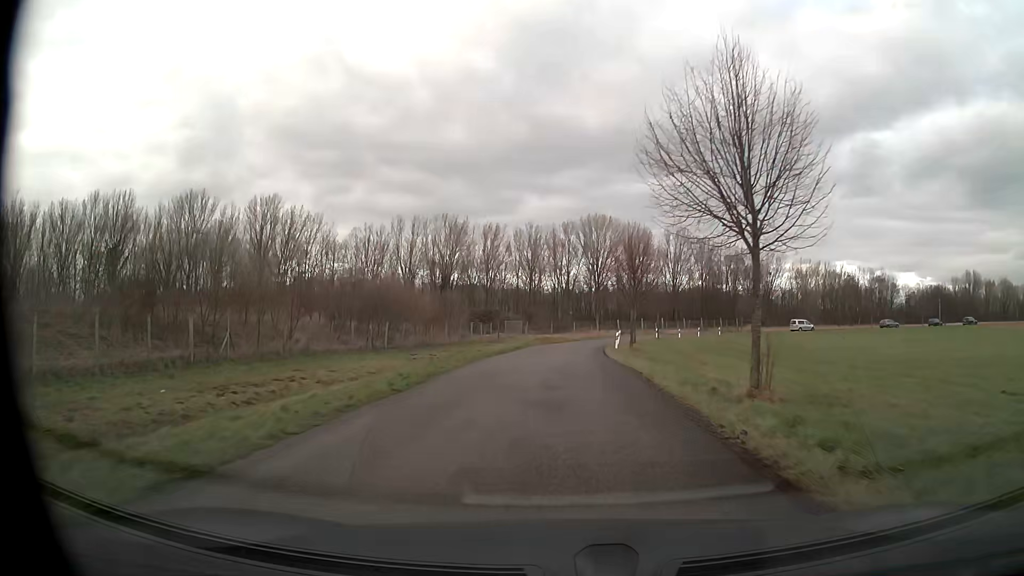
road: unclassified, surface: asphalt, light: Day
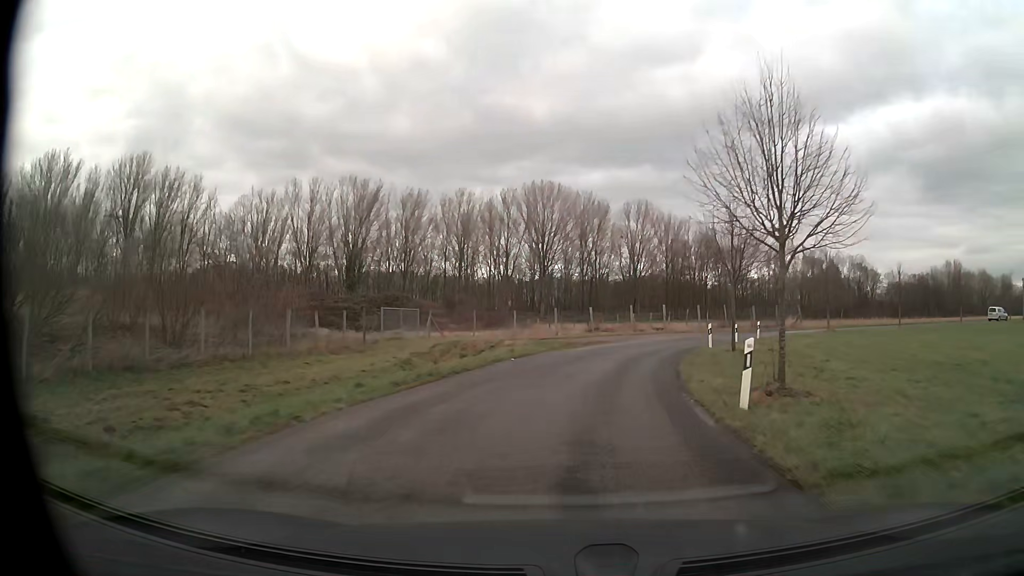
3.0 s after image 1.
(+0.8, +39.3) m; +5°
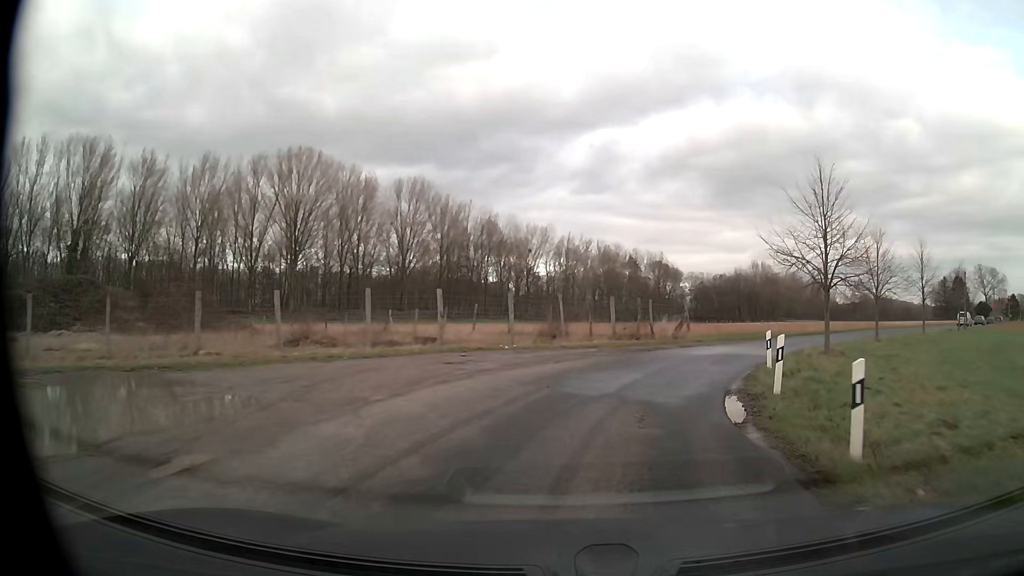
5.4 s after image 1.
(+4.1, +29.7) m; +20°
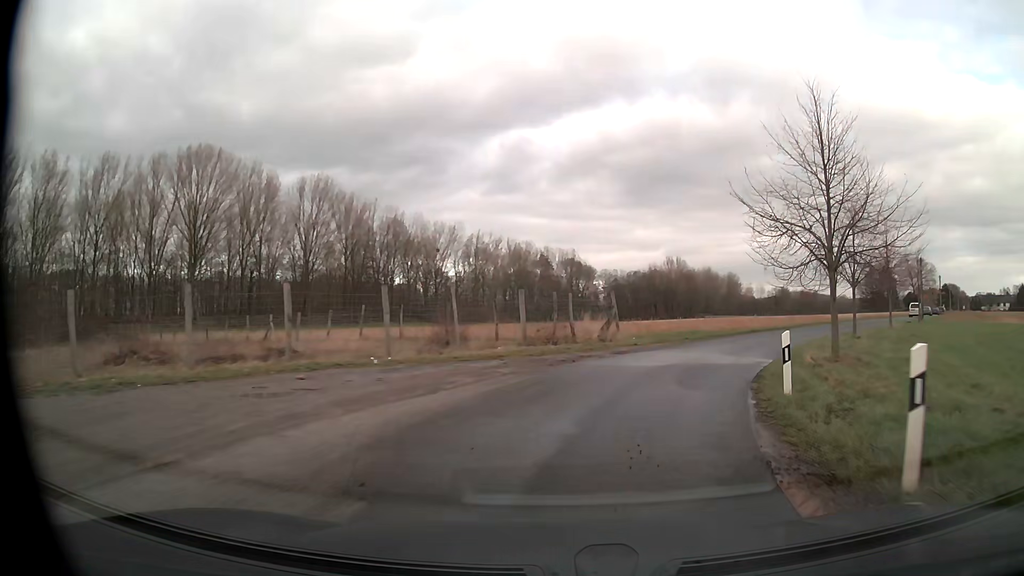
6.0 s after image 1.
(+0.4, +7.3) m; +7°
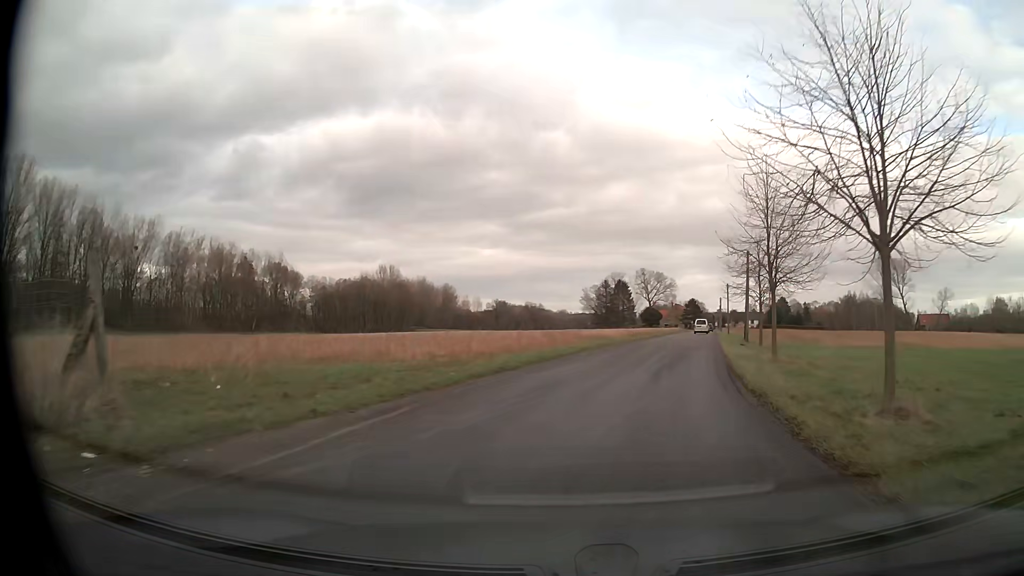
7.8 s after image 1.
(+4.4, +21.1) m; +24°
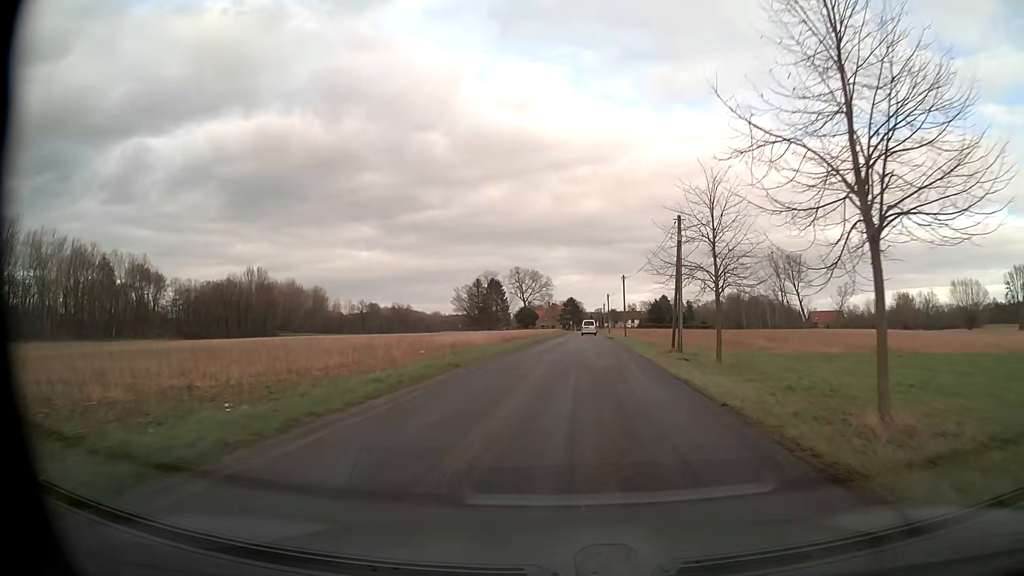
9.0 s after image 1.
(+1.6, +14.7) m; +11°
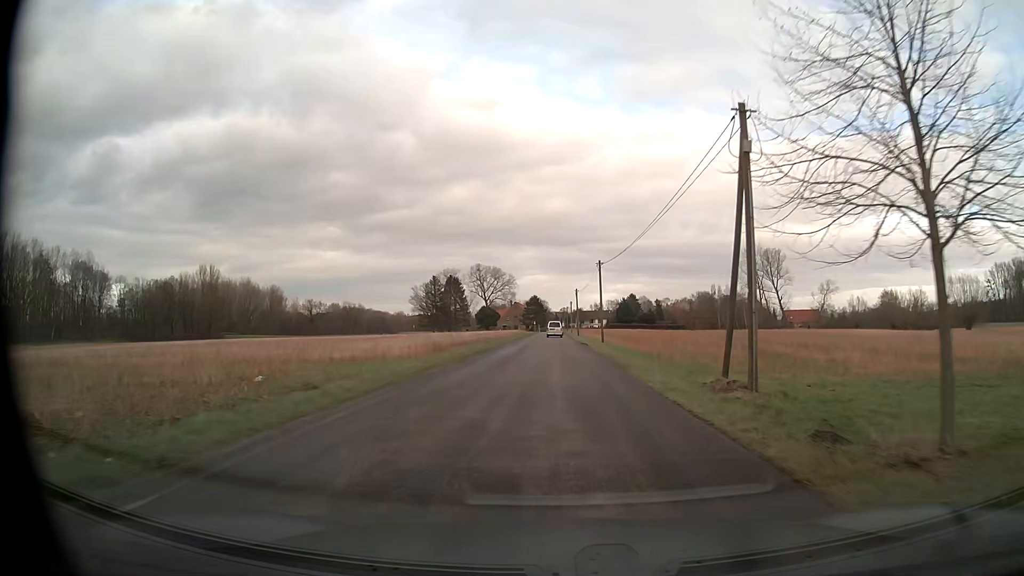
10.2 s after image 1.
(+0.6, +15.2) m; +3°
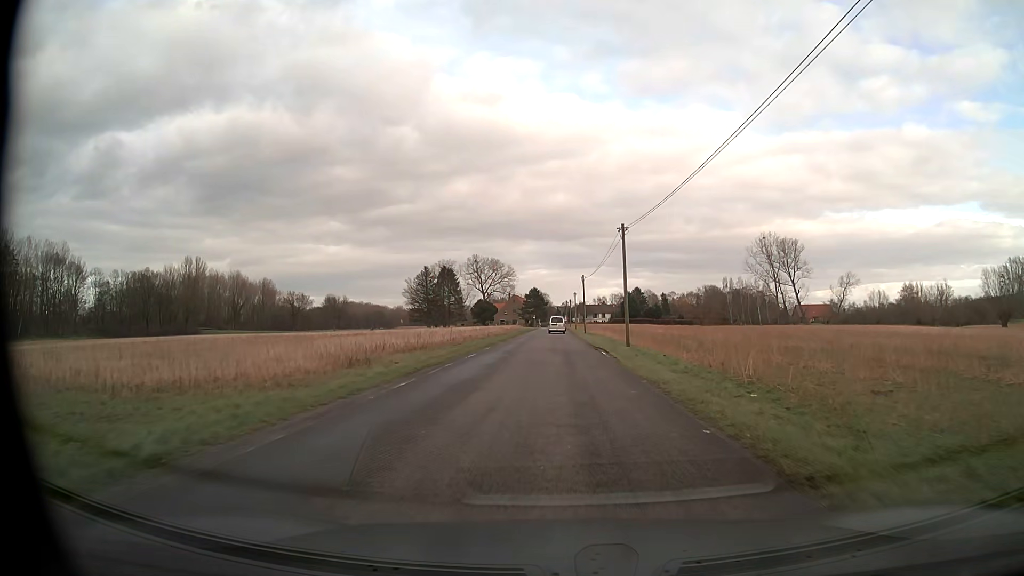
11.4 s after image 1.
(-0.1, +15.6) m; 0°
(0, +10) (0, +20) (0, +30) (0, +40) (0, +50) (0, +60) (0, +70) (0, +80) (0, +90) (0, +100) m
